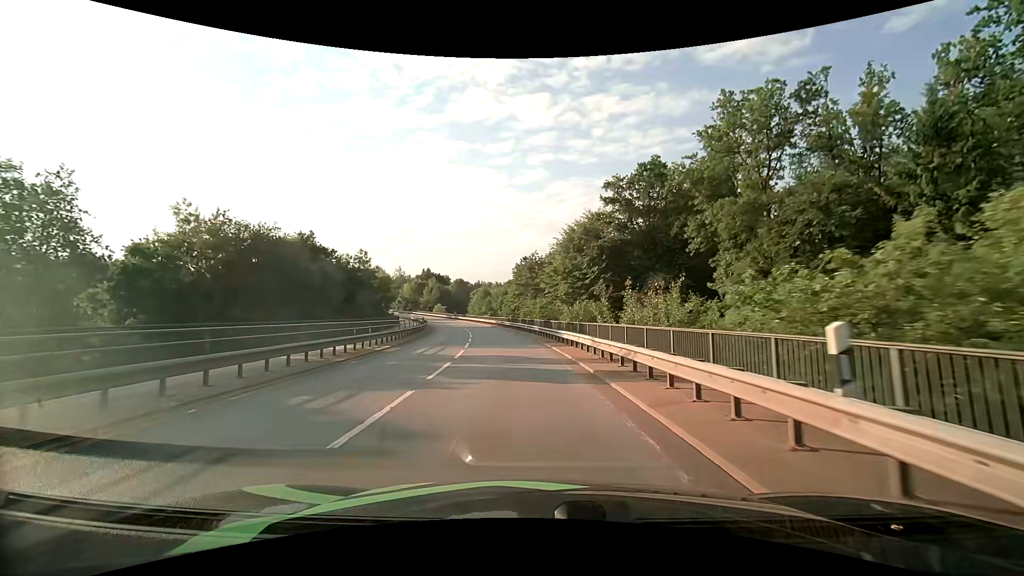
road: secondary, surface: asphalt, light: Day
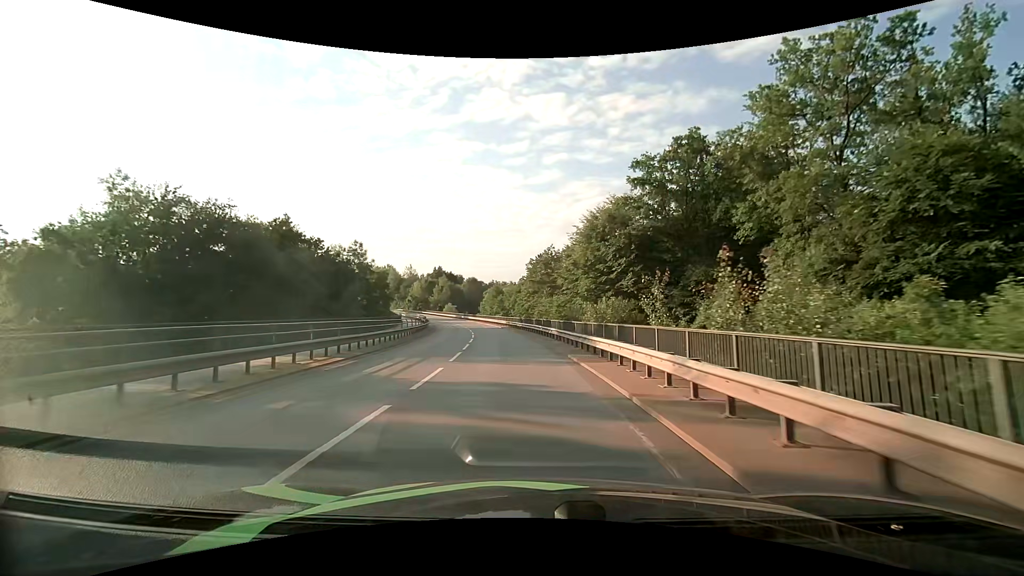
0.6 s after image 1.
(-0.2, +7.9) m; -2°
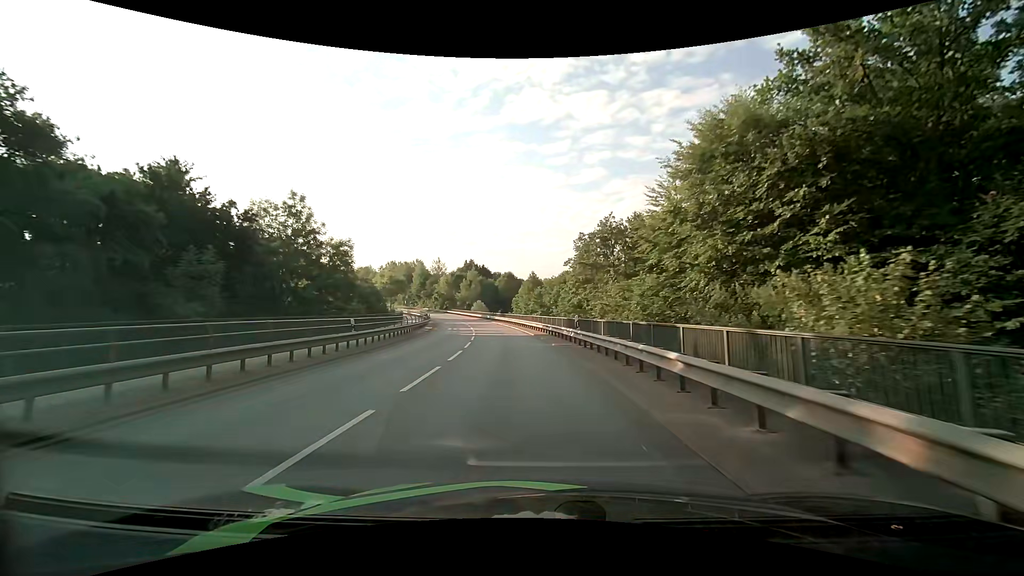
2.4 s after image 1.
(-1.1, +25.0) m; -5°
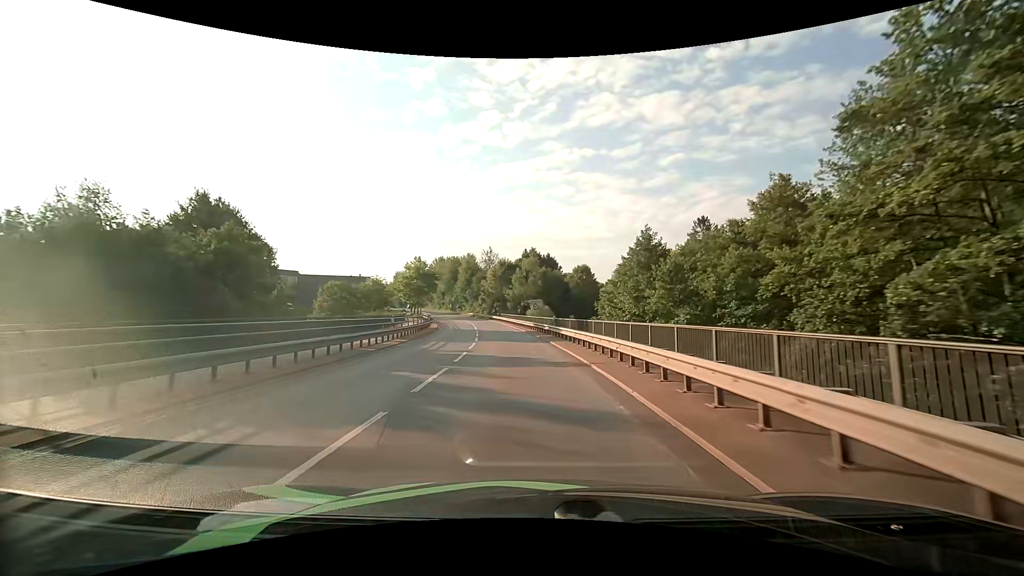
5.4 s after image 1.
(-3.3, +42.4) m; -8°
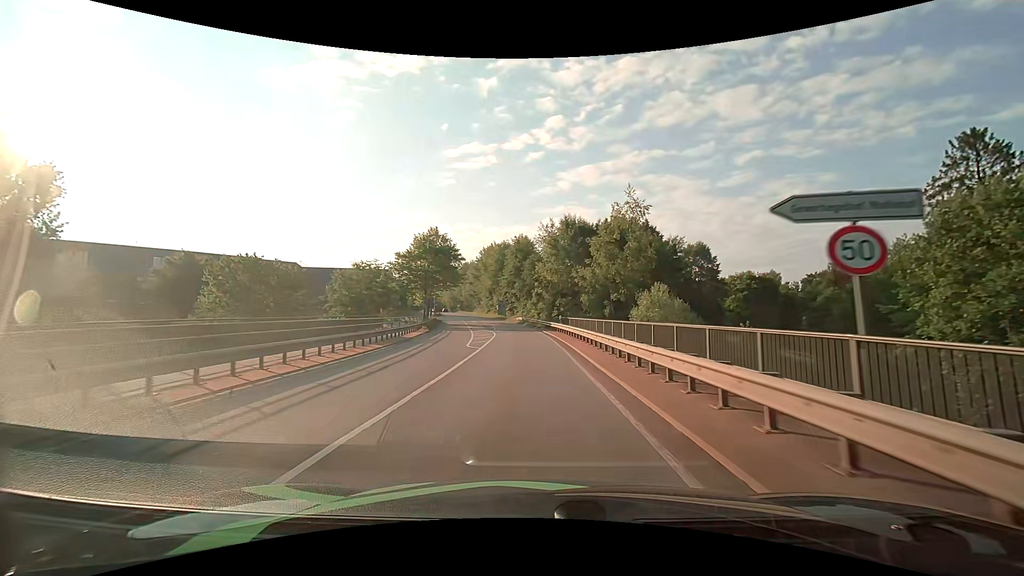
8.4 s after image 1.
(-2.9, +42.8) m; -8°
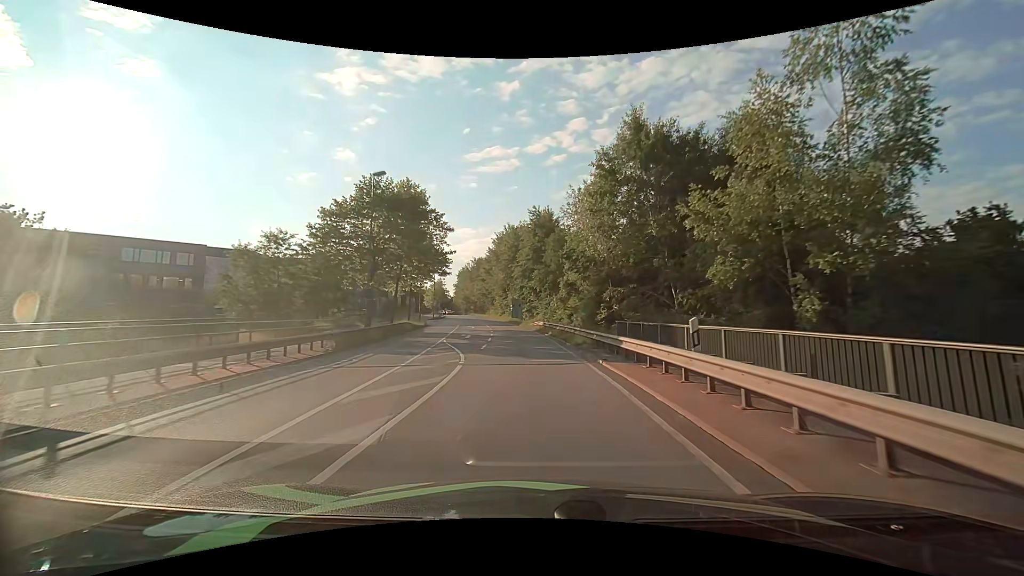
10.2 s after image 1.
(-0.6, +25.3) m; -3°
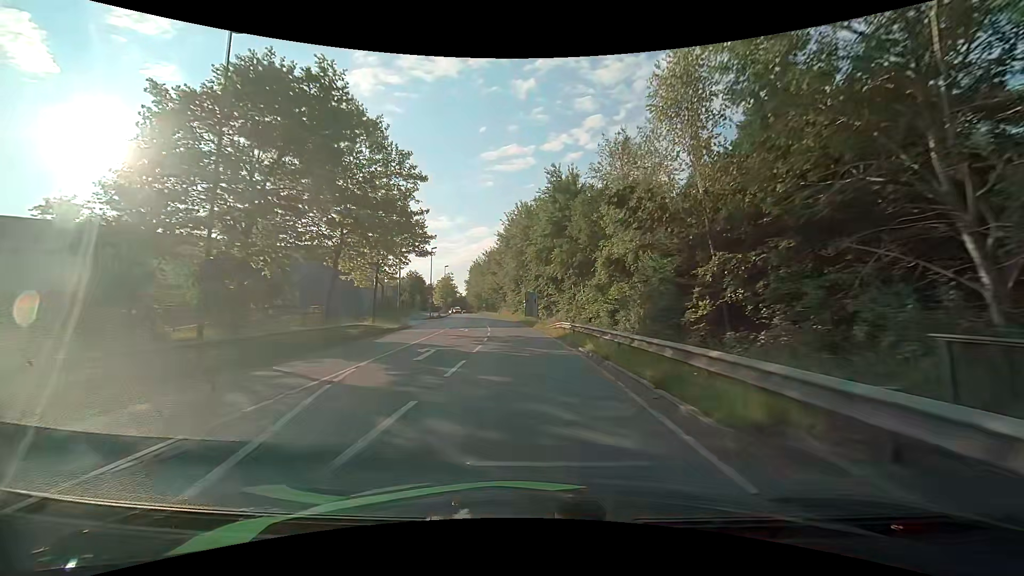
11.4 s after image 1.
(-0.3, +16.0) m; -2°
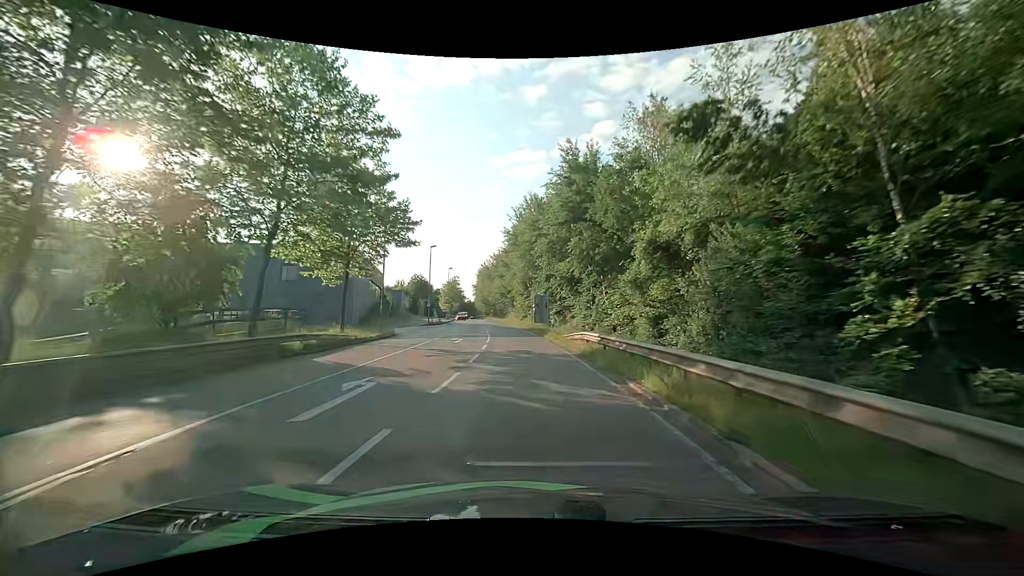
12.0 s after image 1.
(-0.1, +7.7) m; -1°
(0, +10) (-1, +20) (-1, +30) (-2, +40) (-3, +50) (-5, +60) (-6, +70) (-8, +79) (-10, +89) (-12, +99) m
